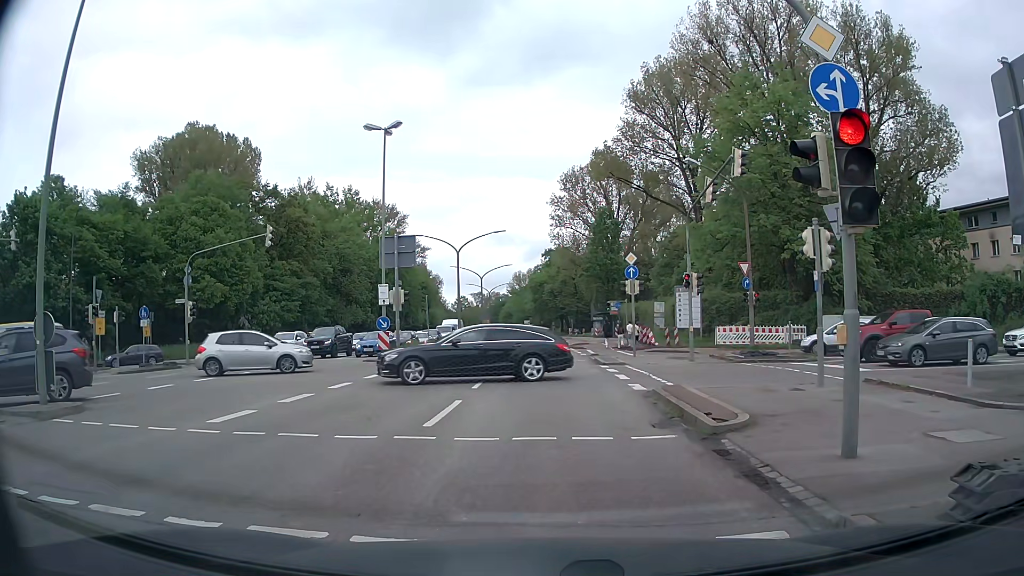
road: primary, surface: asphalt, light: Day
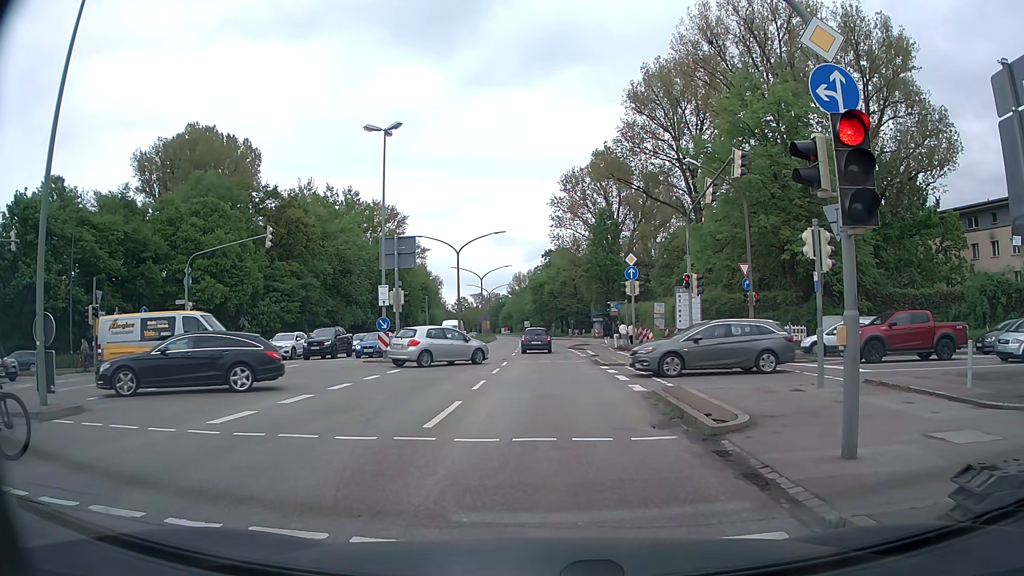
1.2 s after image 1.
(0.0, +0.1) m; 0°
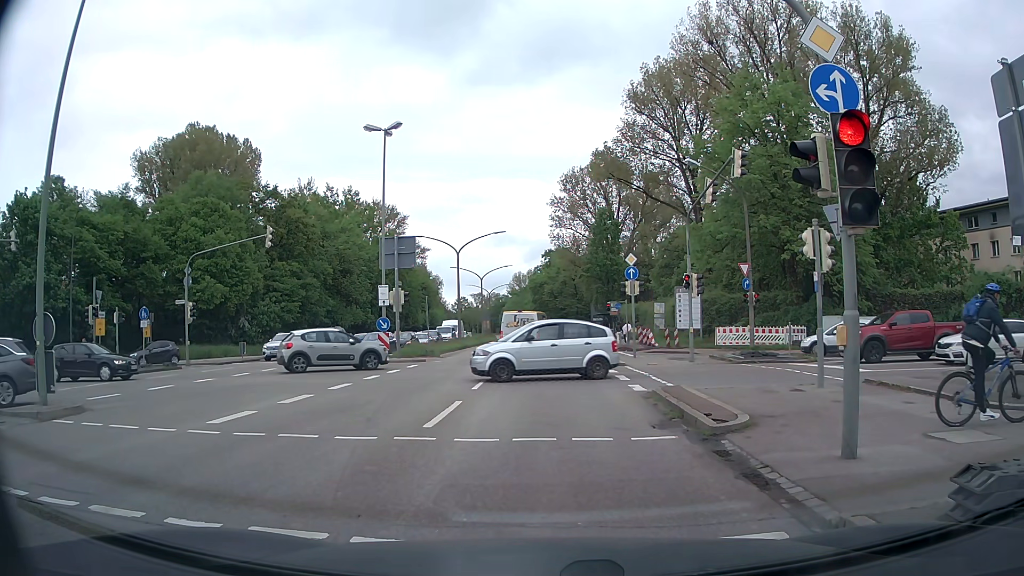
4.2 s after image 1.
(0.0, 0.0) m; 0°
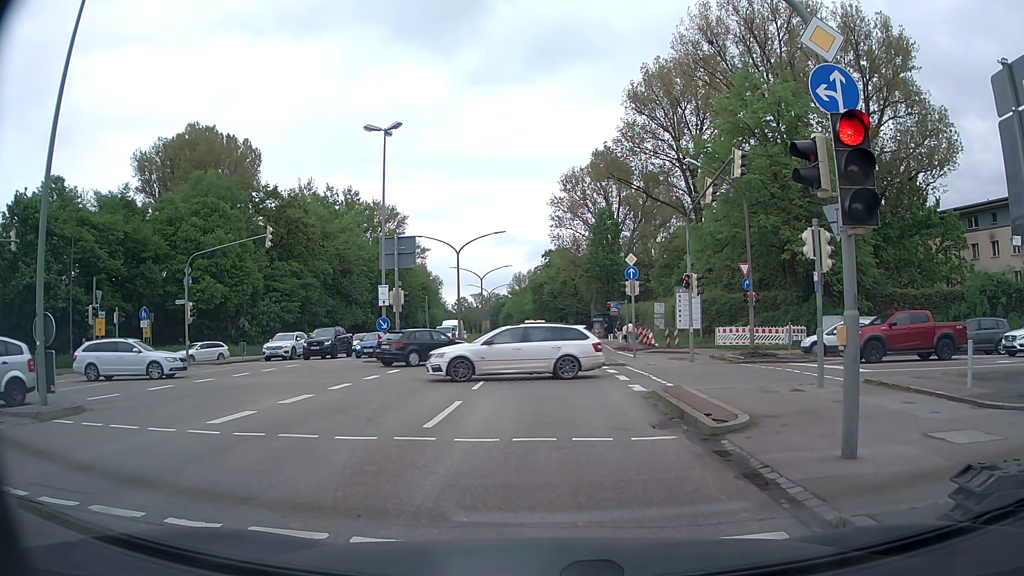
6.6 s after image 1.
(0.0, 0.0) m; 0°
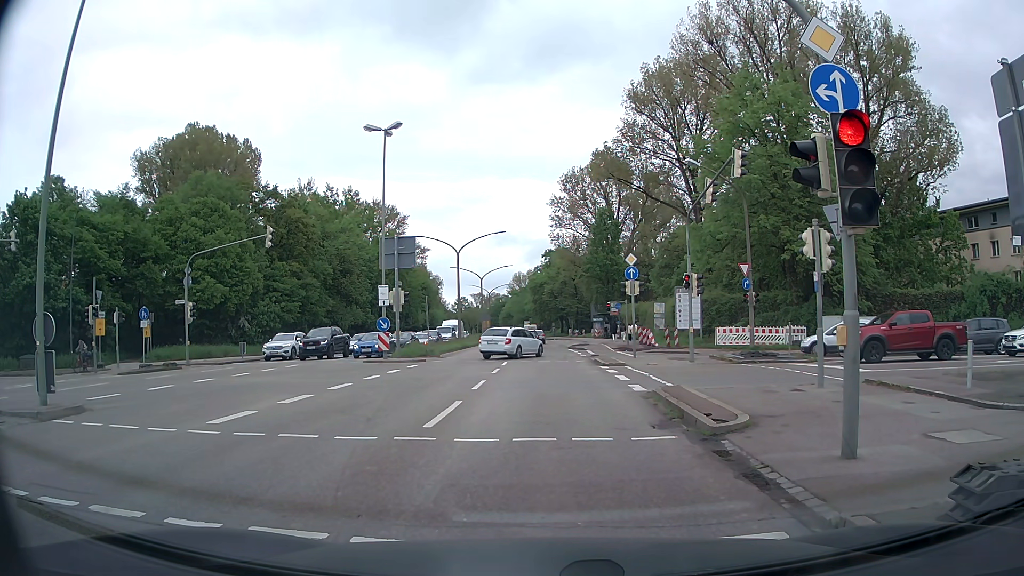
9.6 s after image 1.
(0.0, 0.0) m; 0°
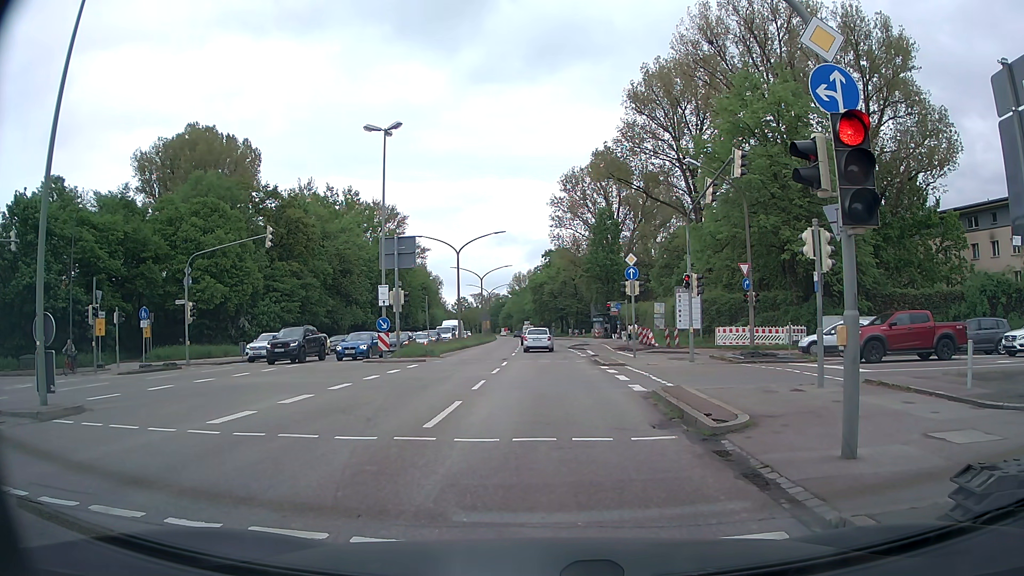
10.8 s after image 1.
(0.0, 0.0) m; 0°
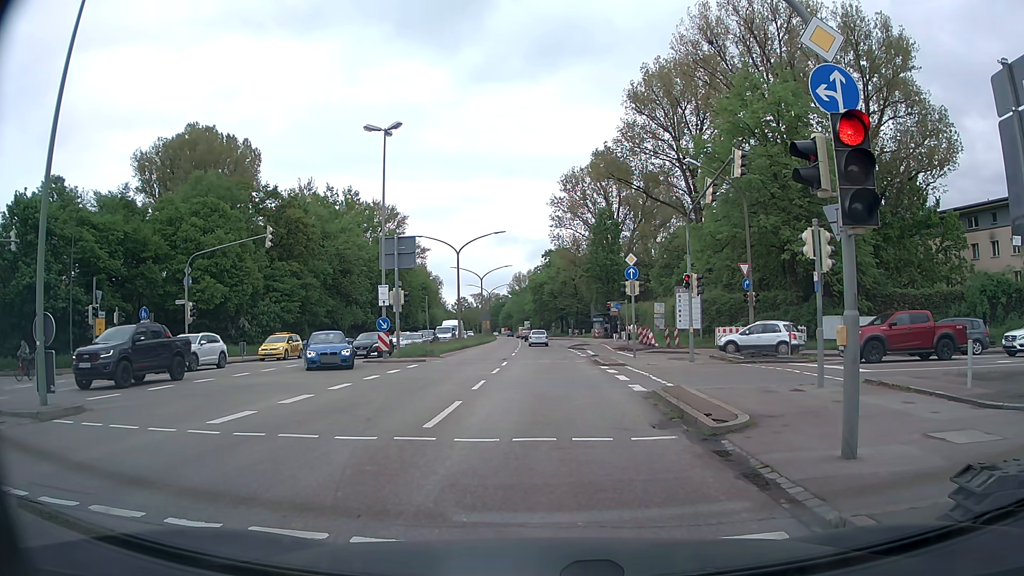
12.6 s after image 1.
(0.0, 0.0) m; 0°
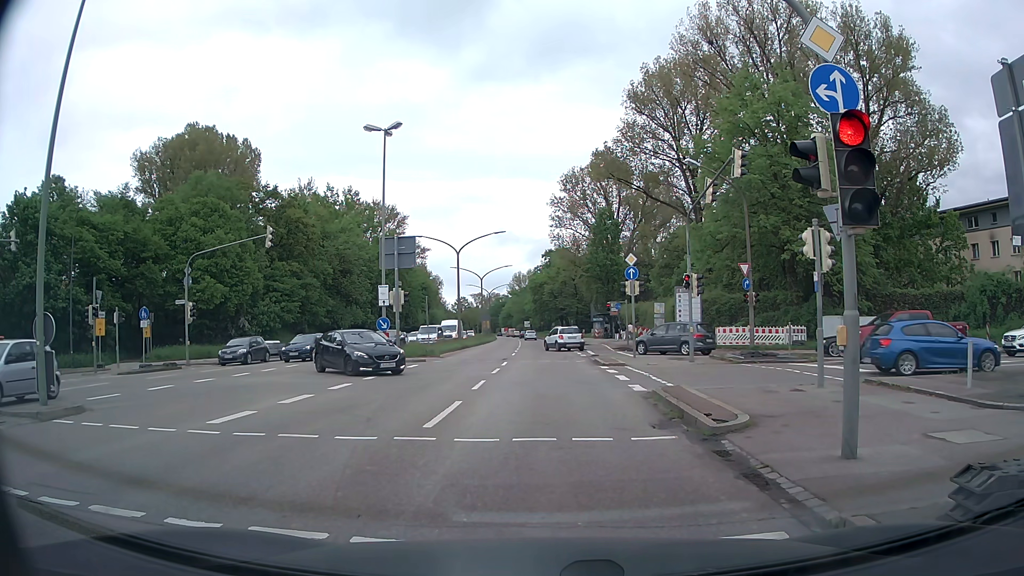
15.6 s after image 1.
(0.0, 0.0) m; 0°
(0, +10) (+1, +20) (+1, +30) (+1, +40) (+2, +50) (+2, +60) (+2, +70) (+2, +80) (+2, +90) (+2, +100) m
